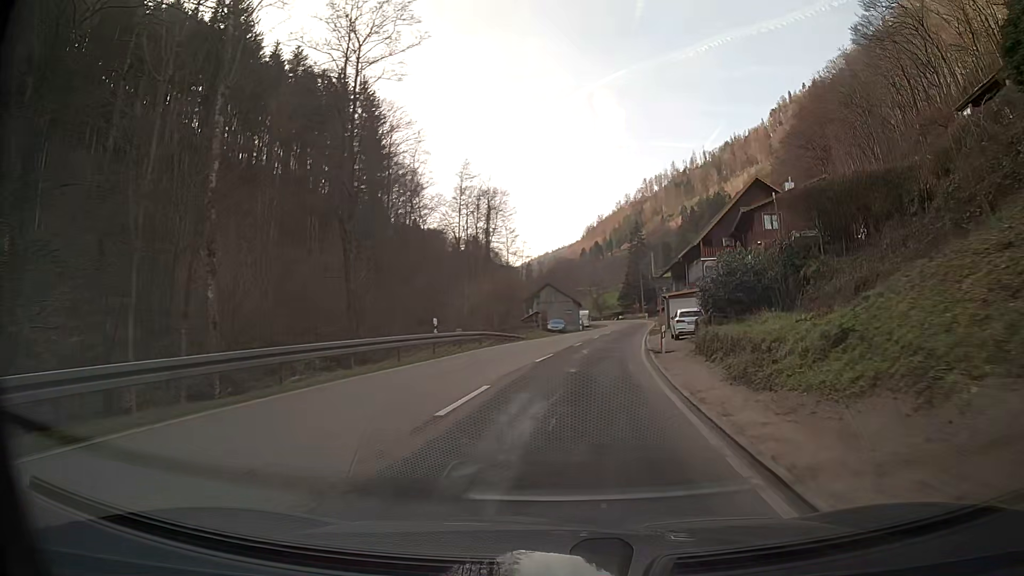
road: secondary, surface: asphalt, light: Day
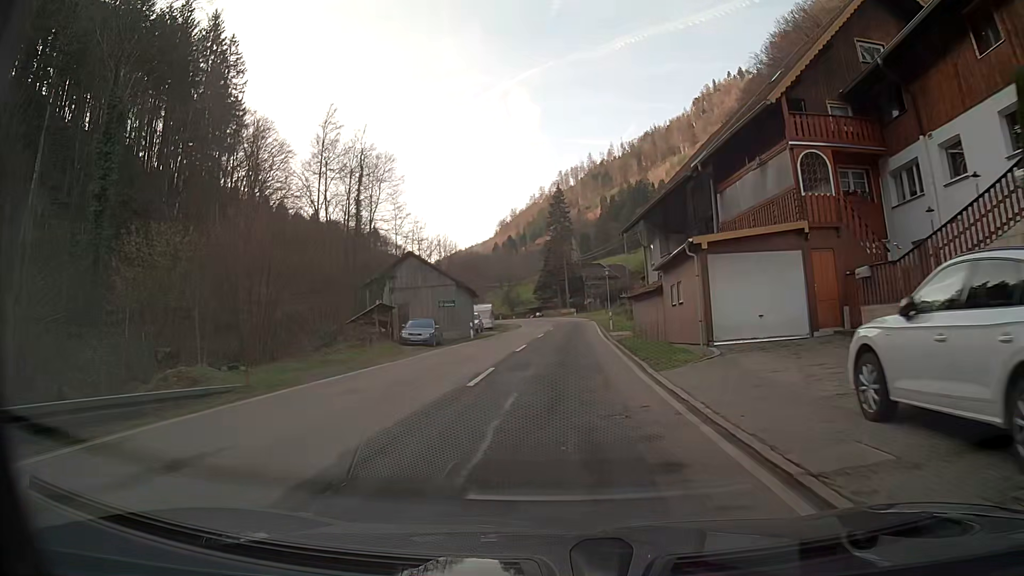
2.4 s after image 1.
(+1.9, +32.7) m; +6°
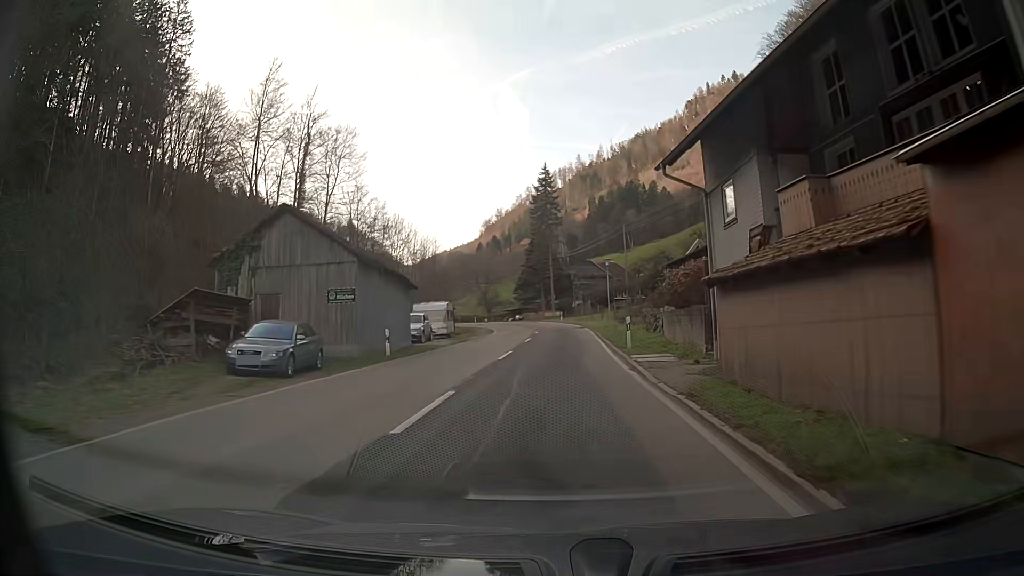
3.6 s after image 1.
(+0.2, +16.8) m; +2°
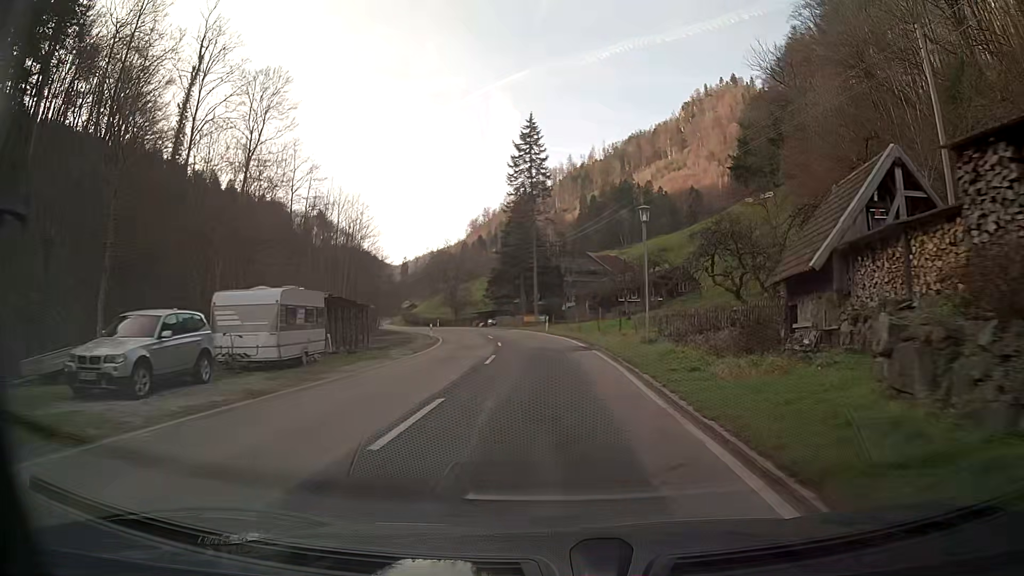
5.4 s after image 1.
(+0.2, +24.9) m; 0°
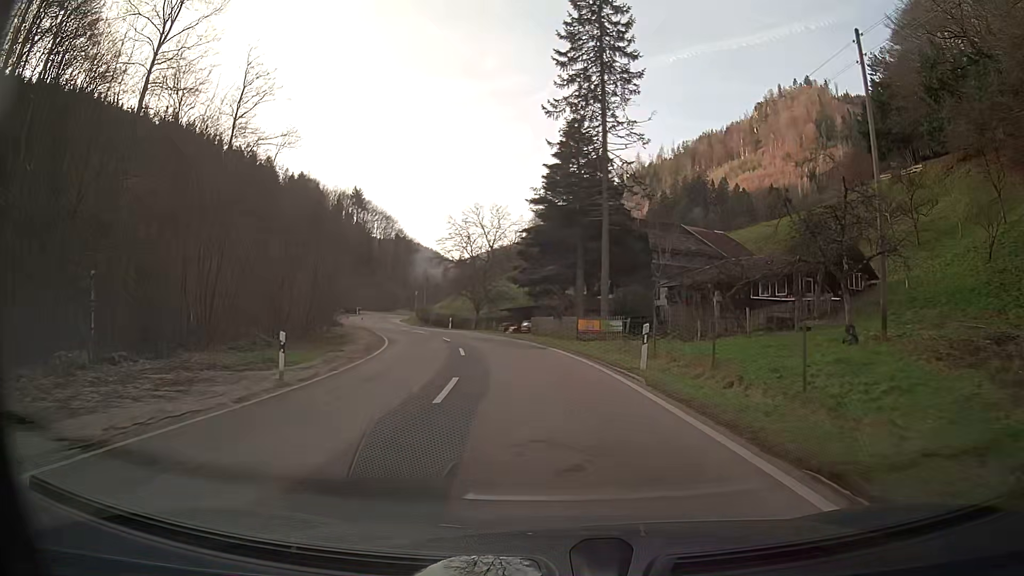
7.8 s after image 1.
(-1.3, +32.4) m; -6°
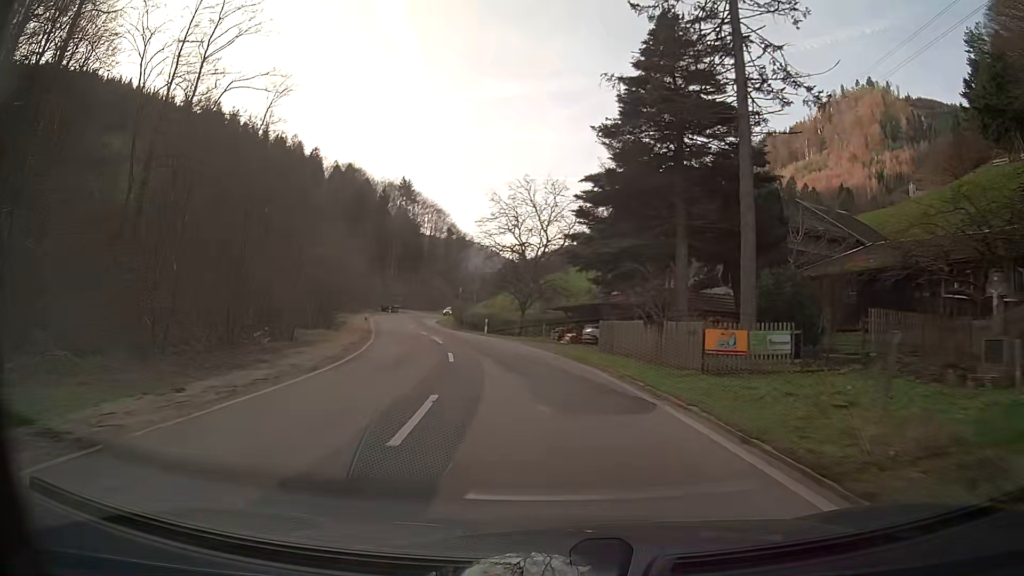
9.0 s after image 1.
(-0.7, +16.0) m; -5°
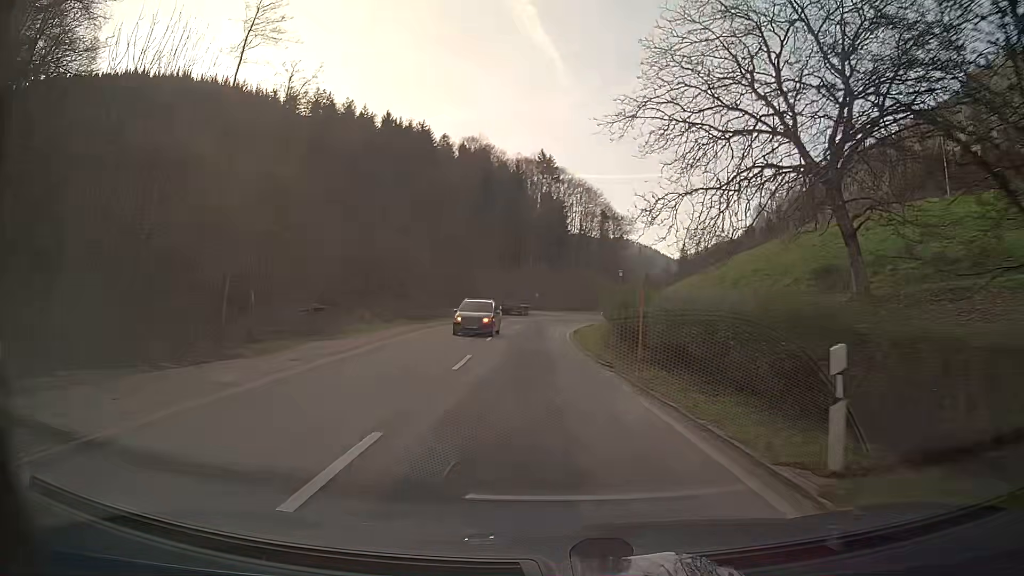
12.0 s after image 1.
(-4.9, +39.5) m; -13°
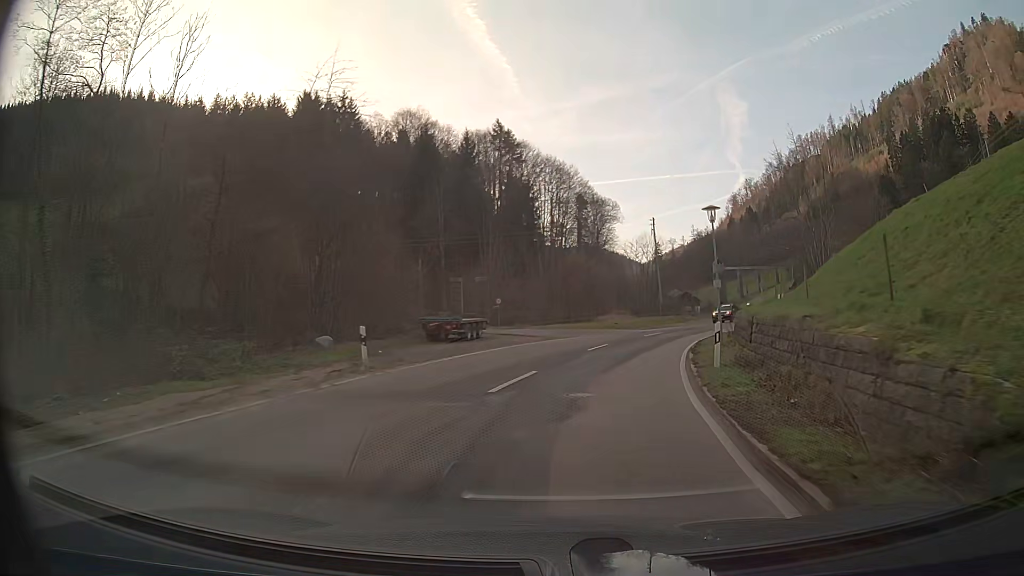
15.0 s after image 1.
(+0.2, +39.0) m; +5°
